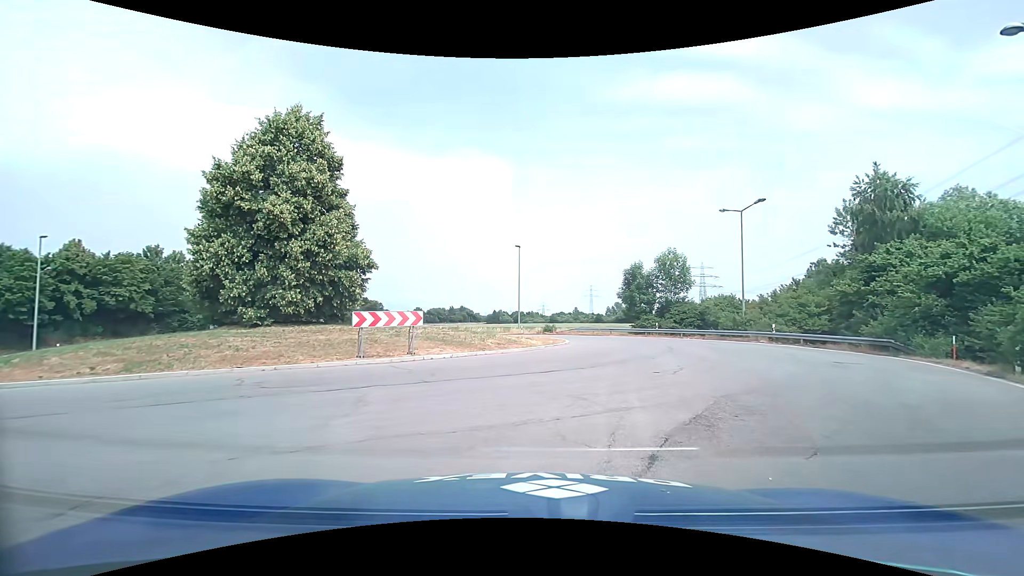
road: primary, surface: asphalt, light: Day
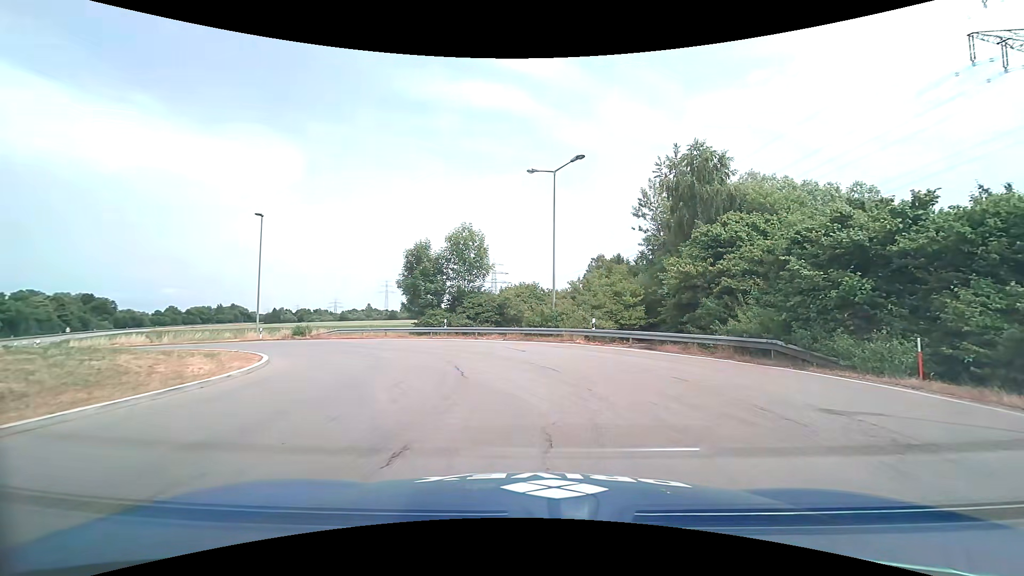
(+2.7, +12.9) m; +23°
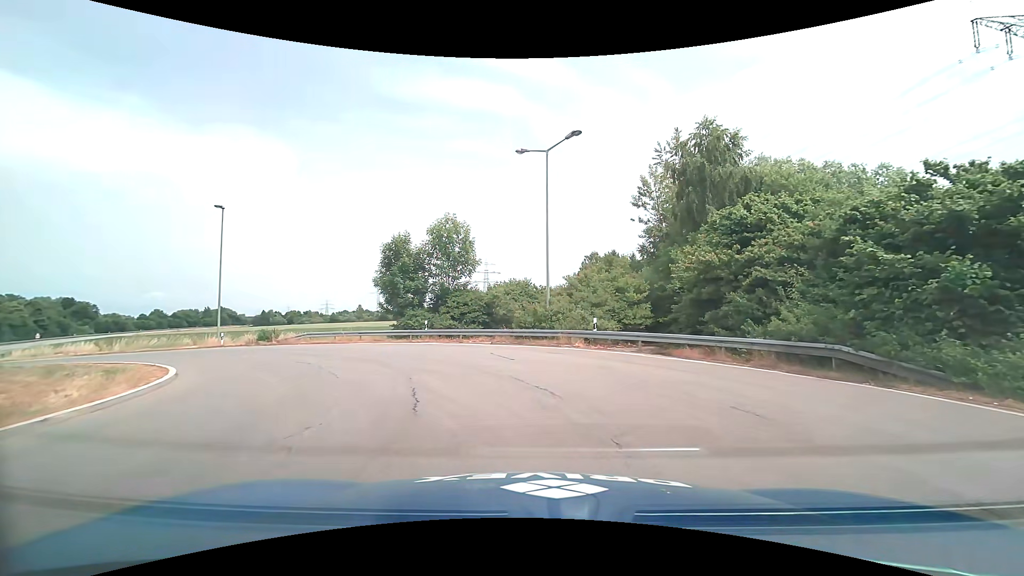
(+0.1, +3.8) m; +2°
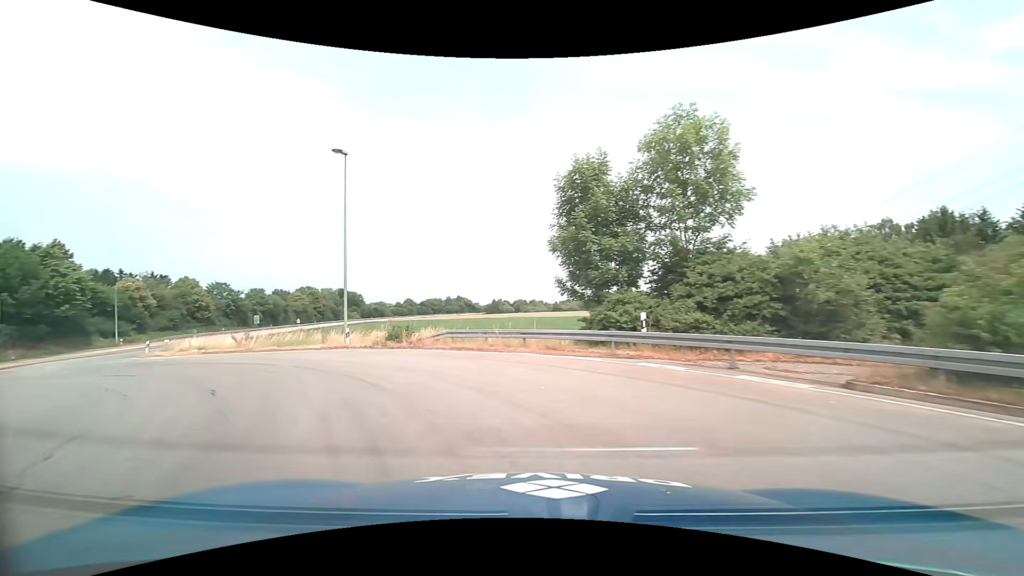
(-2.4, +16.4) m; -24°
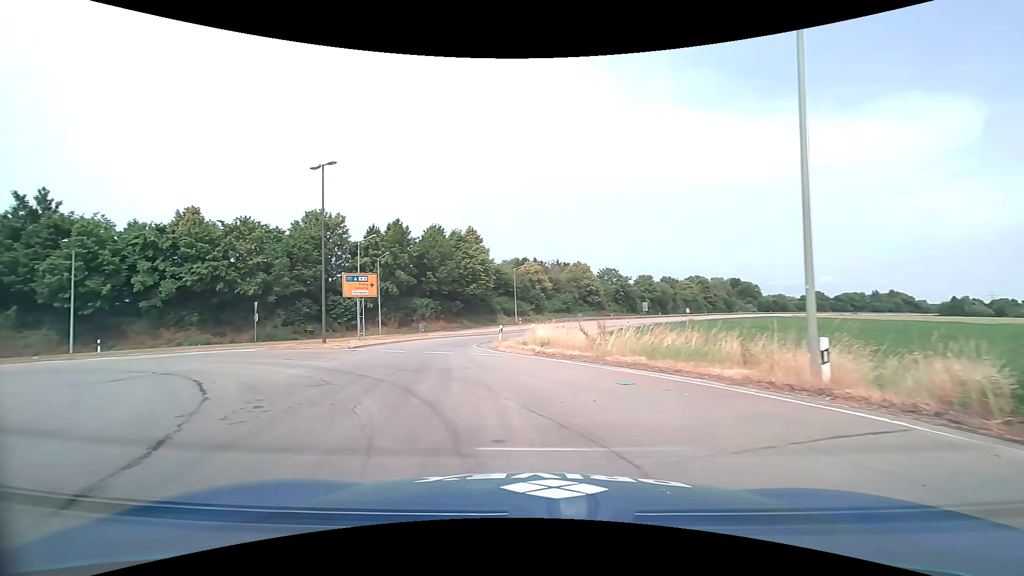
(-5.6, +14.6) m; -43°
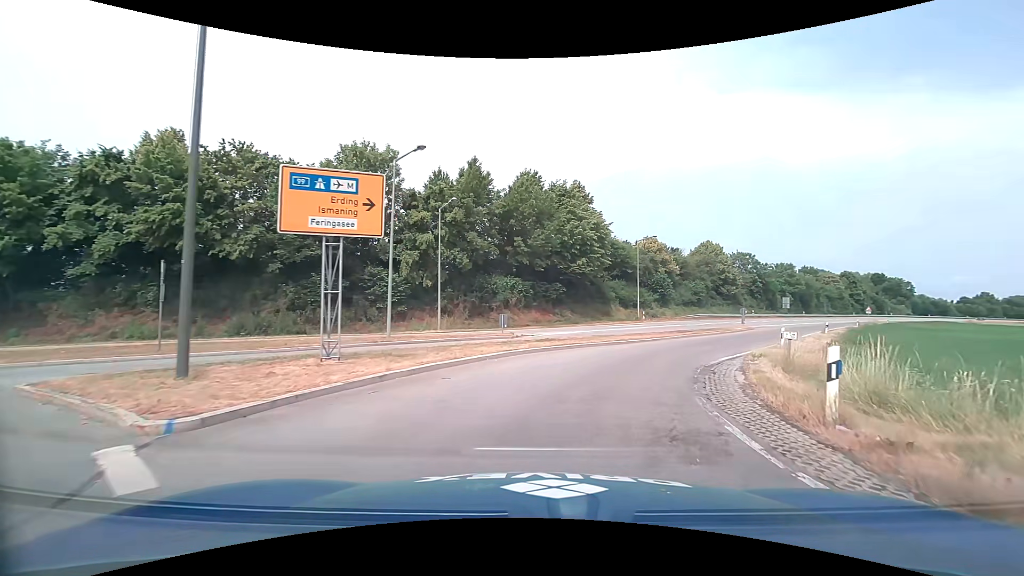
(-4.8, +20.4) m; -12°
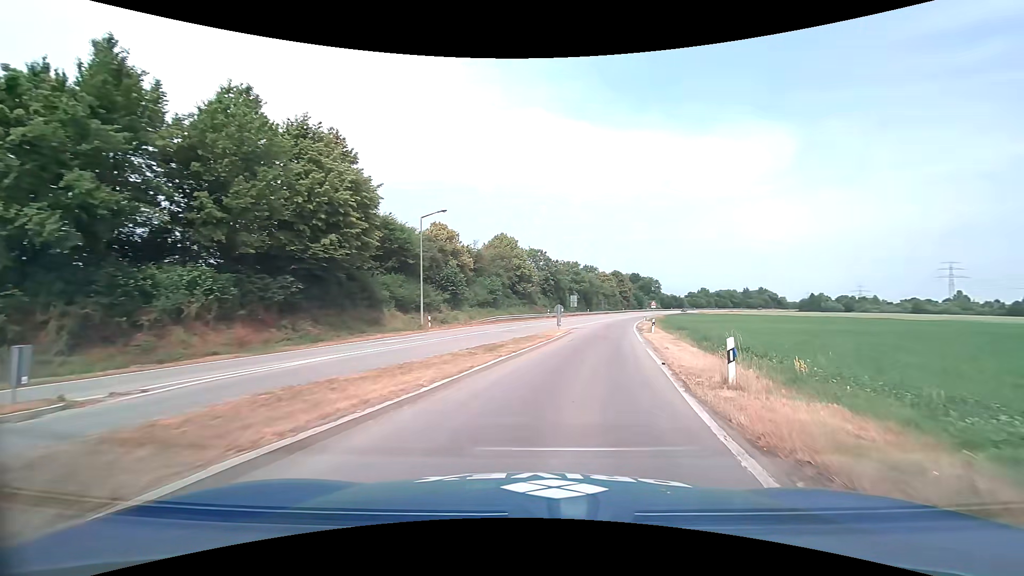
(+2.9, +15.6) m; +23°
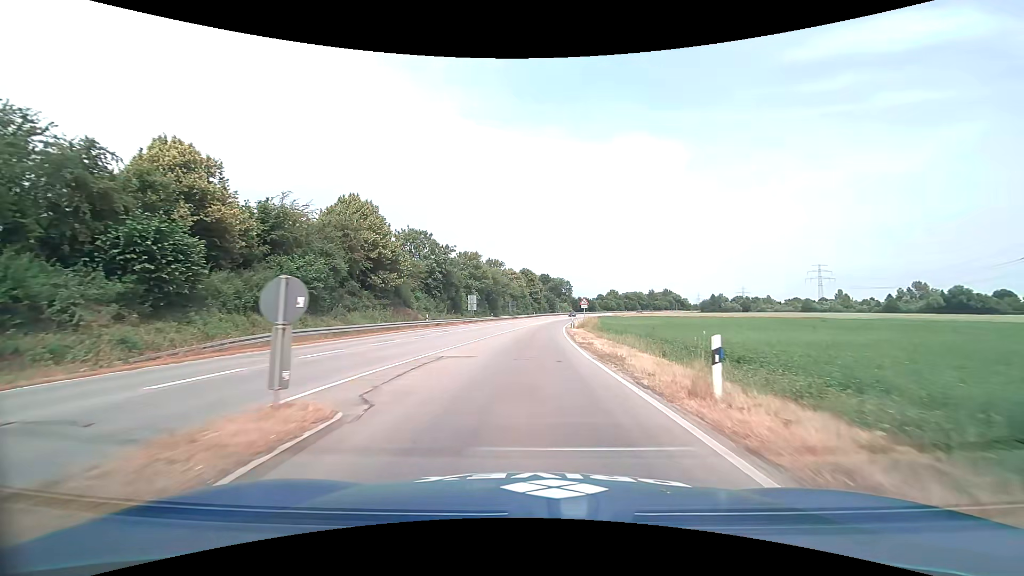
(+3.6, +26.2) m; +11°
(0, +10) (0, +20) (+1, +30) (+1, +40) (+2, +50) (+2, +60) (+3, +70) (+4, +80) (+5, +90) (+7, +100) m
